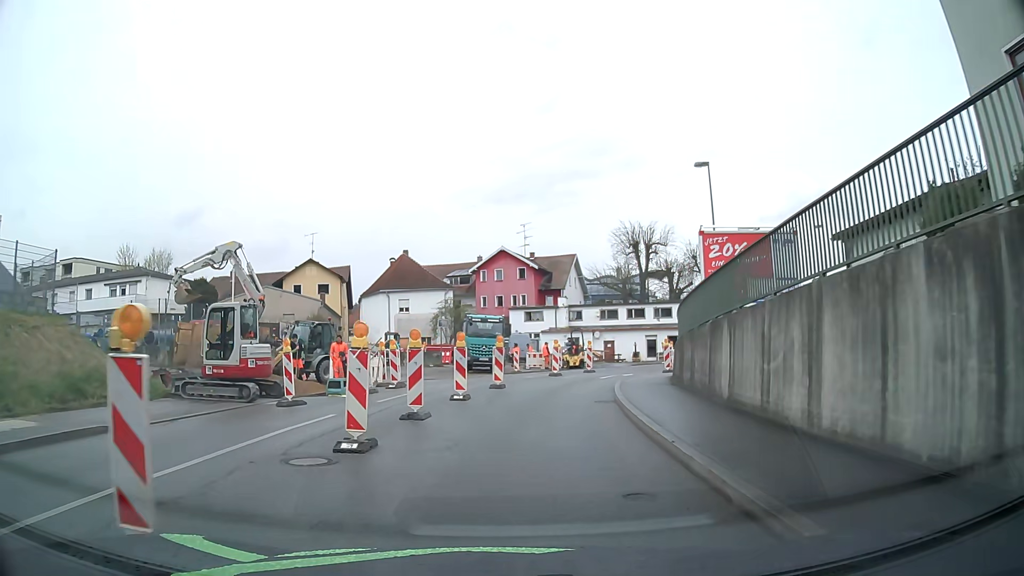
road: tertiary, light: Day
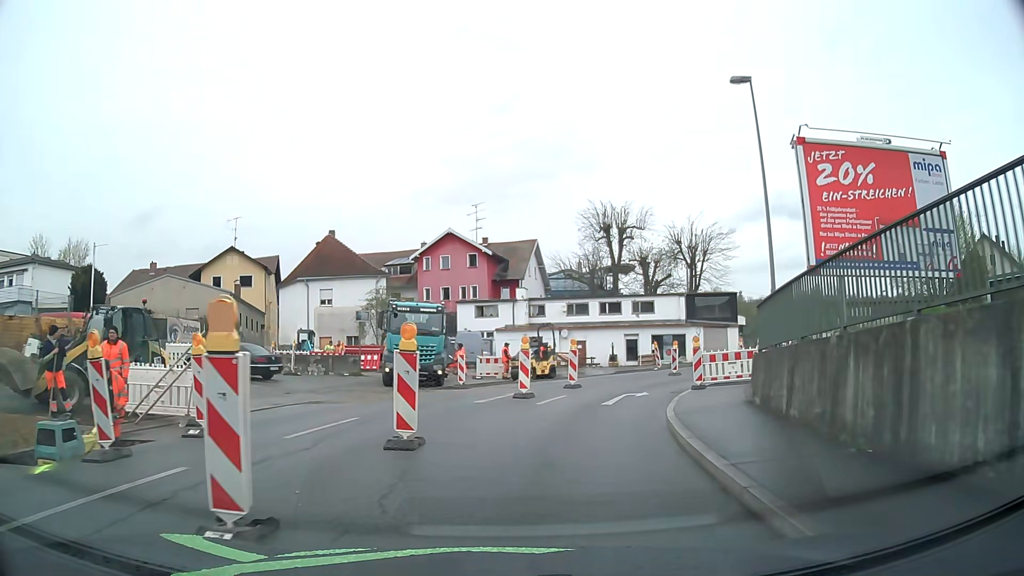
(+0.2, +12.1) m; +4°
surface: asphalt
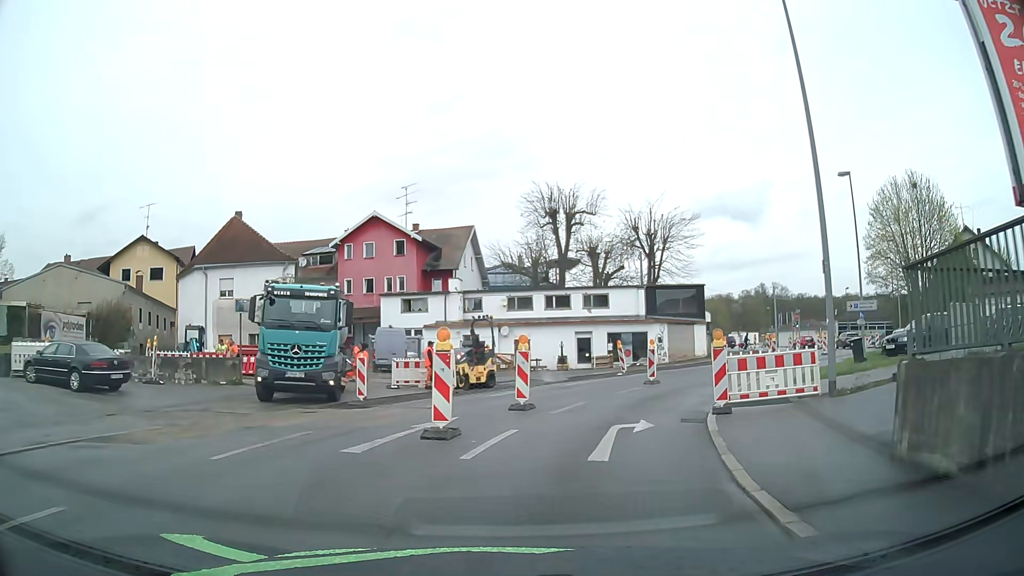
(+0.3, +7.8) m; +5°
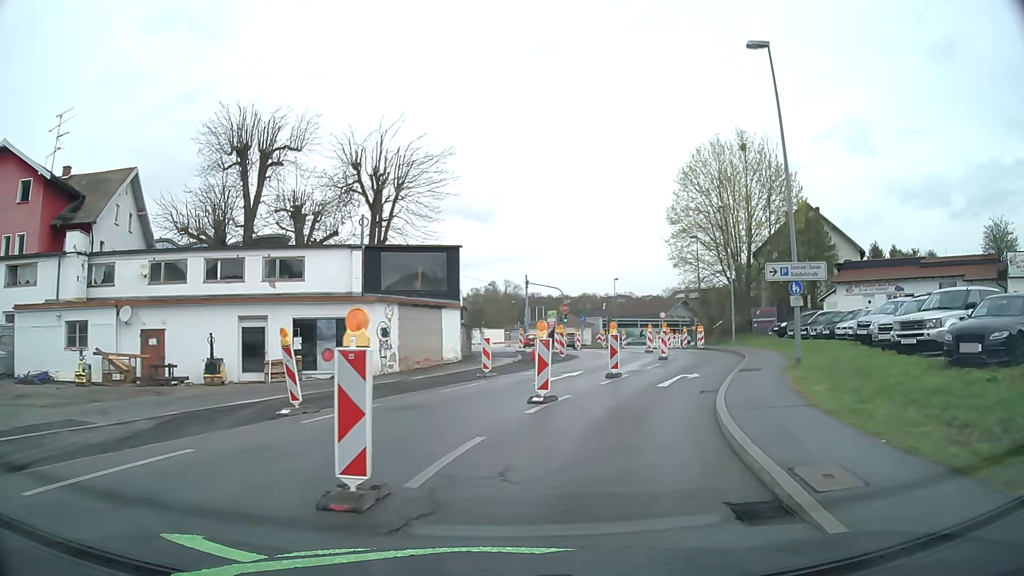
(+3.4, +18.9) m; +23°
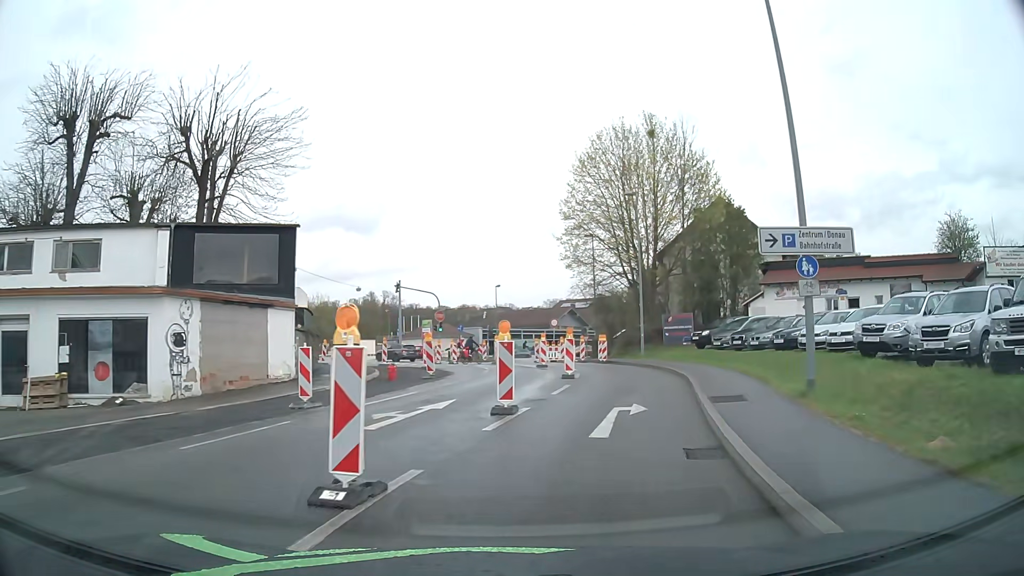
(+0.7, +8.1) m; +10°
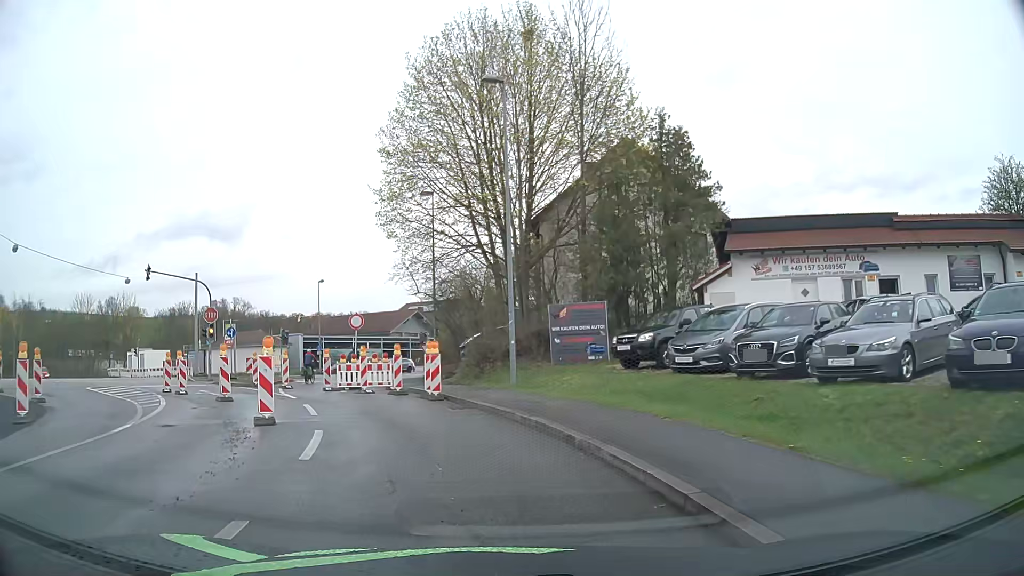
(+3.3, +19.4) m; +13°
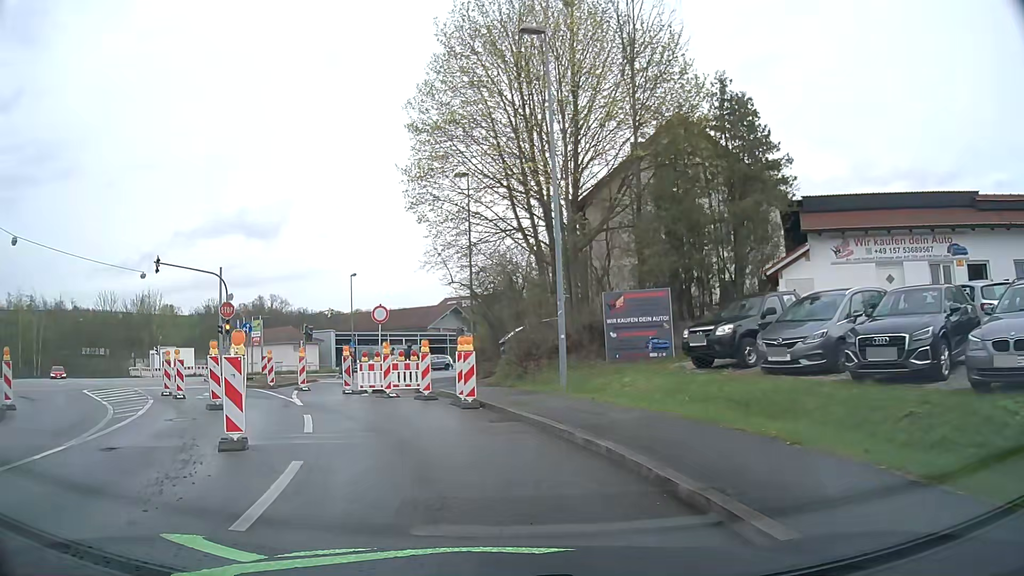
(-0.1, +3.4) m; -4°
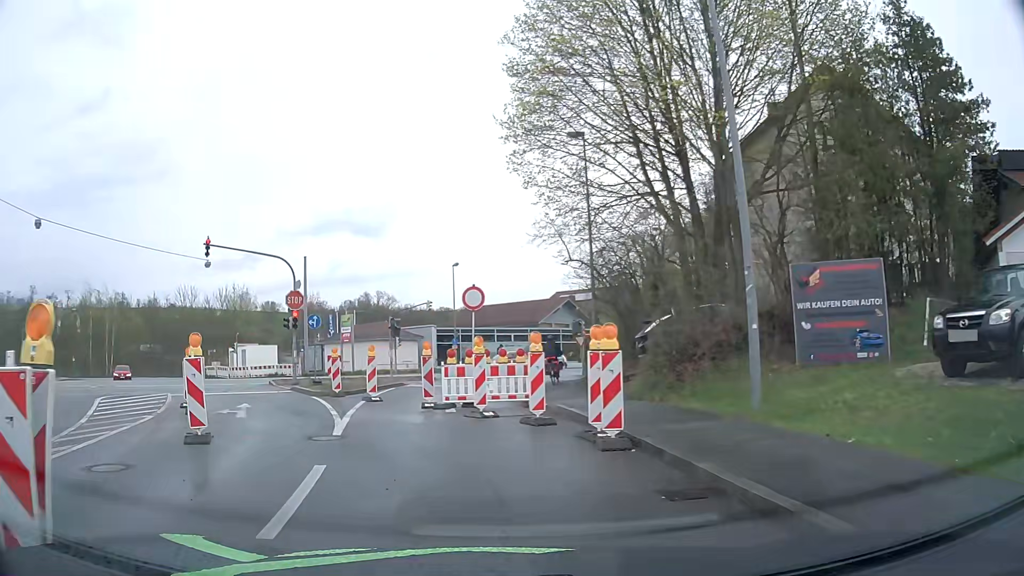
(-0.5, +6.4) m; -9°
(-2, +10) (-6, +19) (-12, +27) (-19, +34) (-28, +37) (-37, +33) (-45, +27) (-53, +21) (-61, +15) (-69, +9) m
